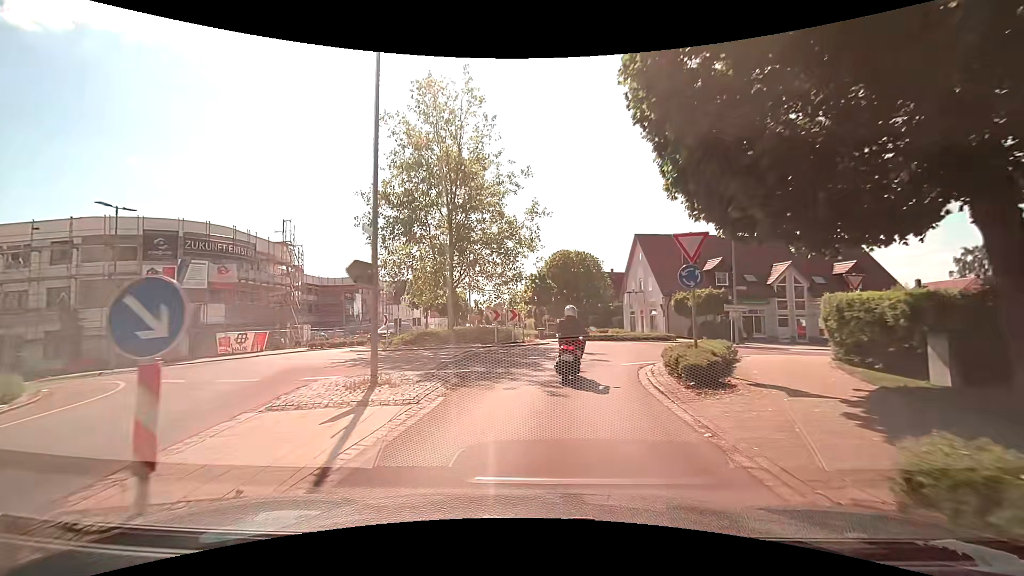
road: tertiary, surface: asphalt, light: Day
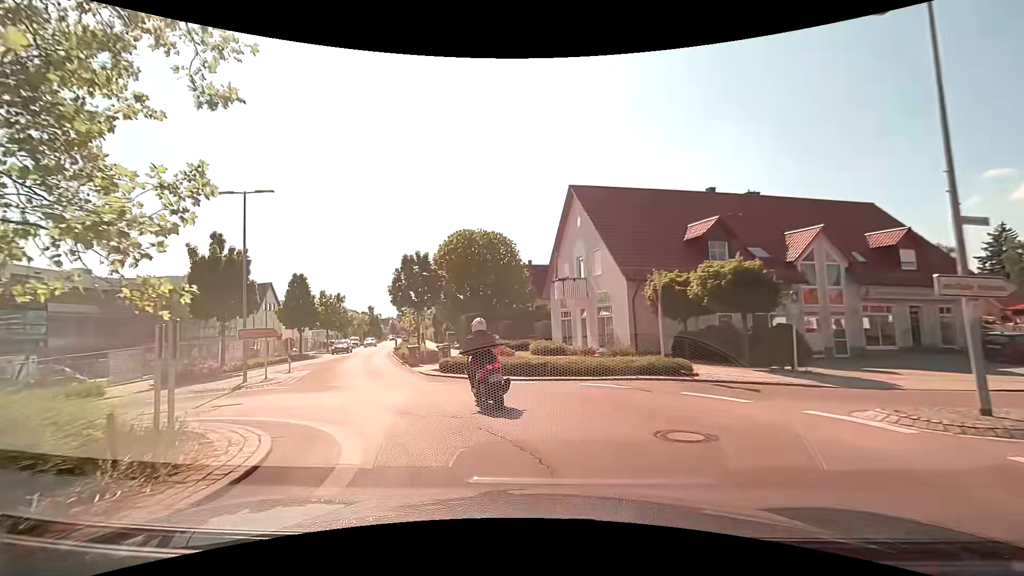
(+2.2, +20.9) m; +10°
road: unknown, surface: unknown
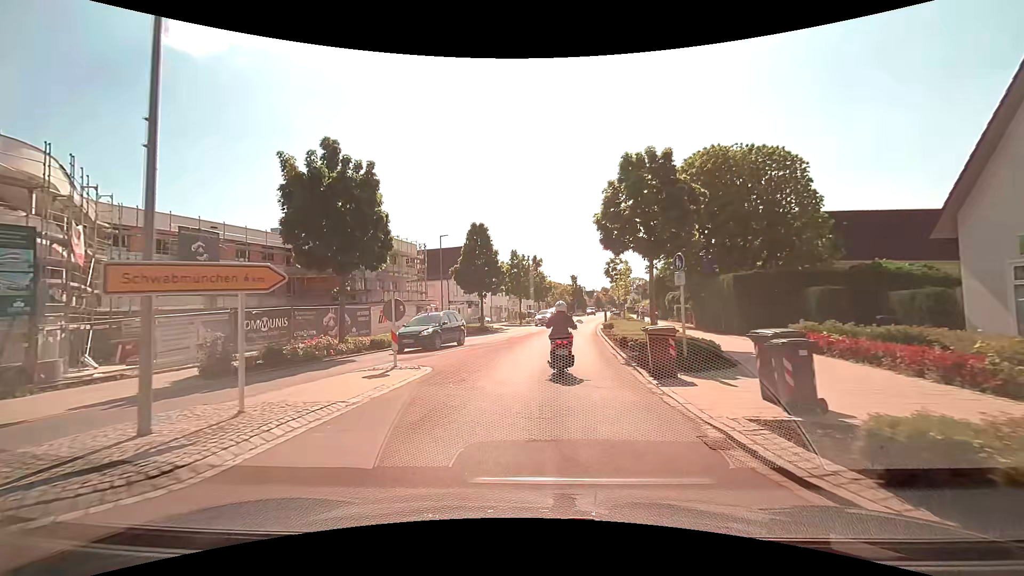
(-4.1, +15.8) m; -23°
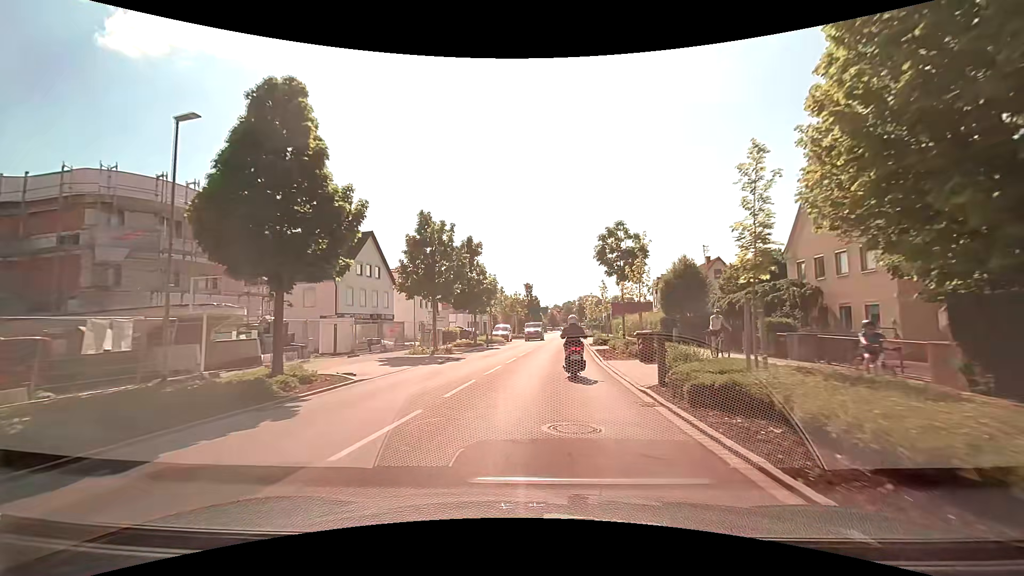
(+1.0, +26.5) m; +5°
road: tertiary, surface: asphalt
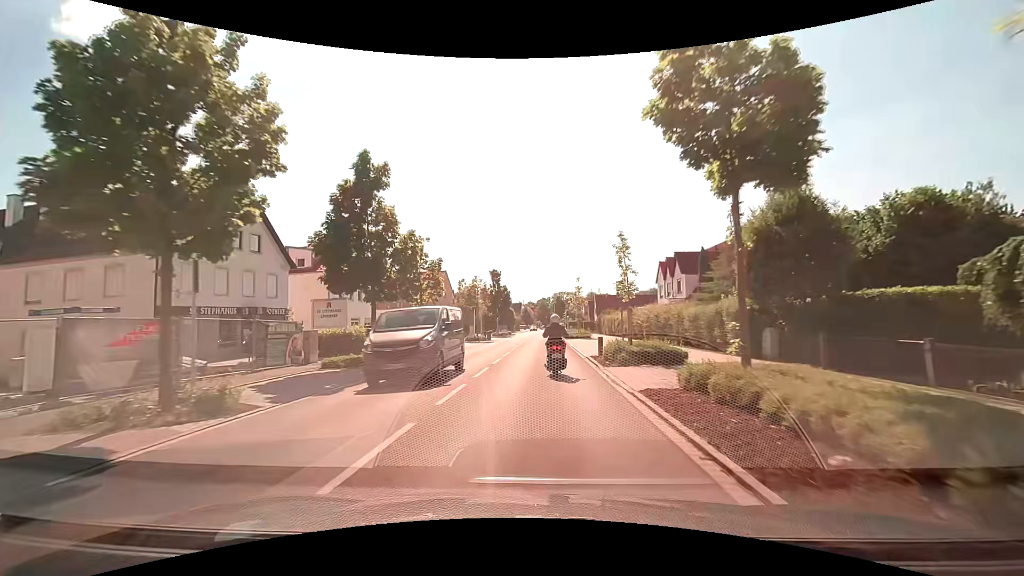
(+0.7, +19.0) m; +3°
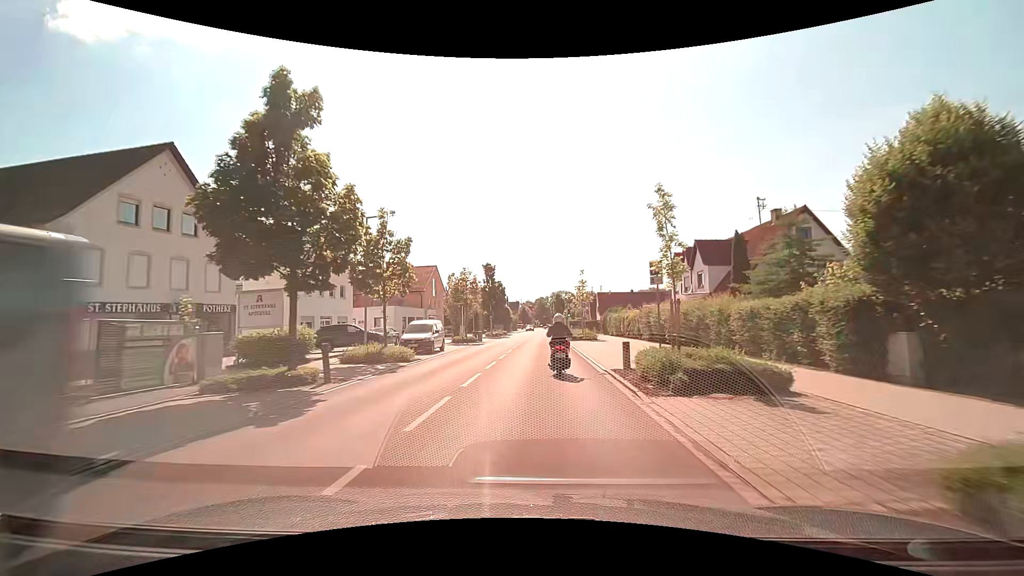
(0.0, +6.7) m; 0°
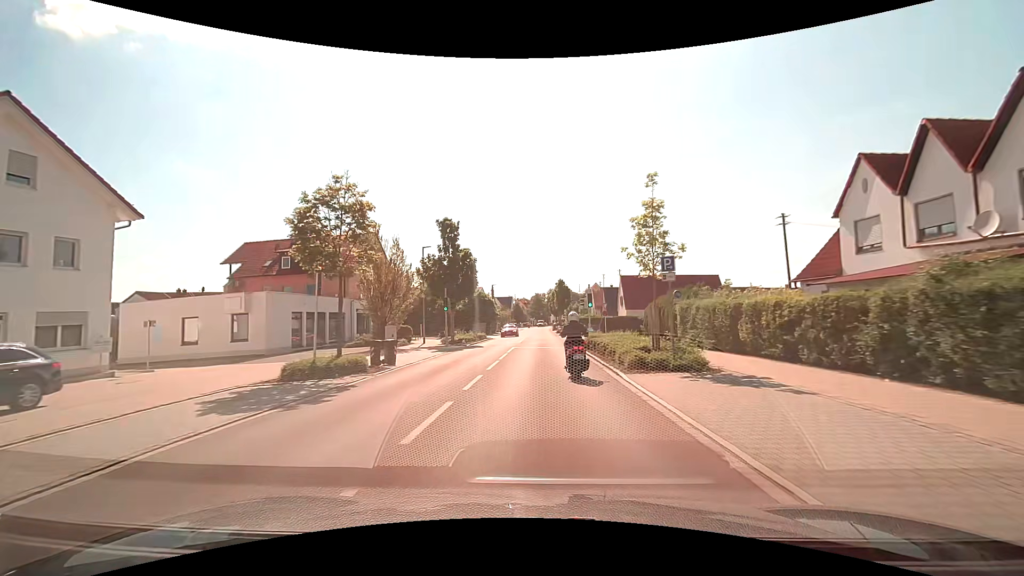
(+0.1, +27.8) m; 0°
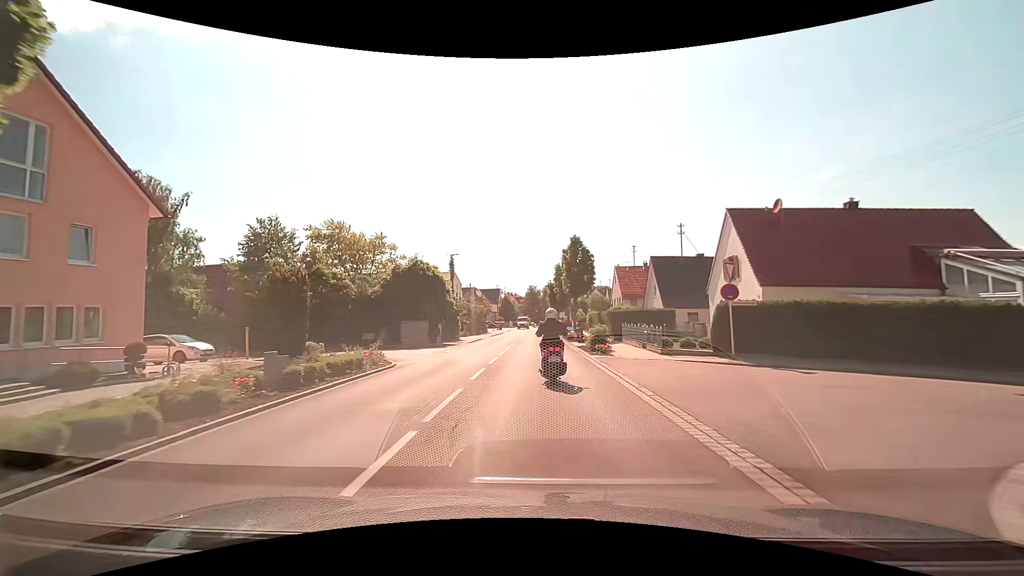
(+0.3, +34.4) m; +1°
(0, +10) (0, +20) (0, +30) (0, +40) (0, +50) (0, +60) (0, +70) (0, +80) (+1, +90) (+1, +100) m
